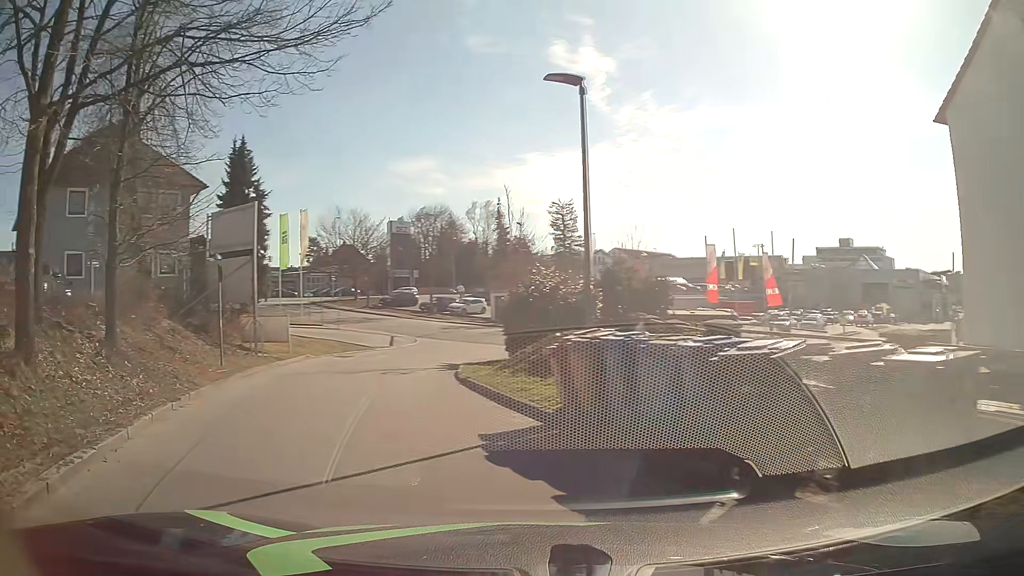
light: Day
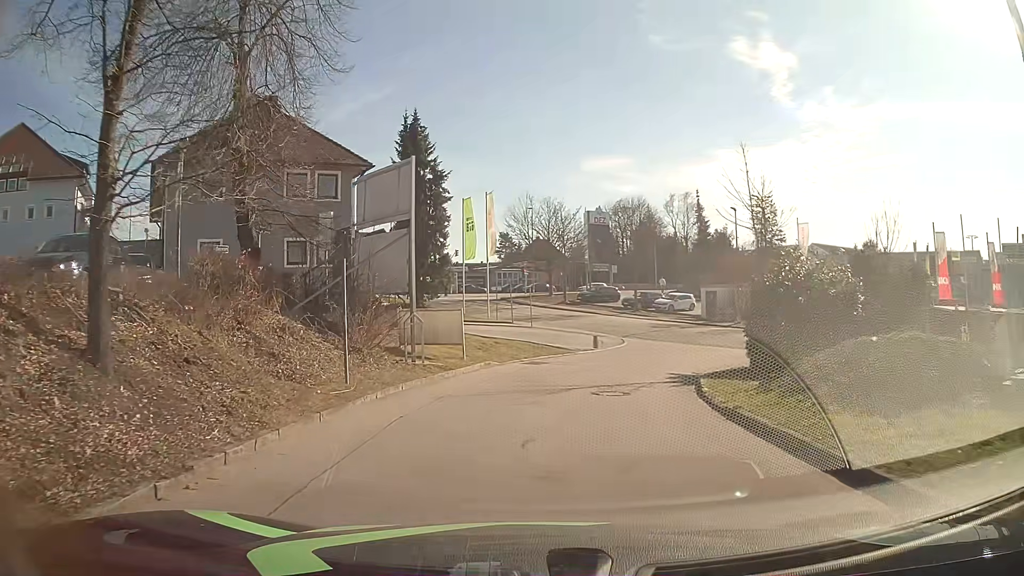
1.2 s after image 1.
(-1.2, +6.0) m; -17°
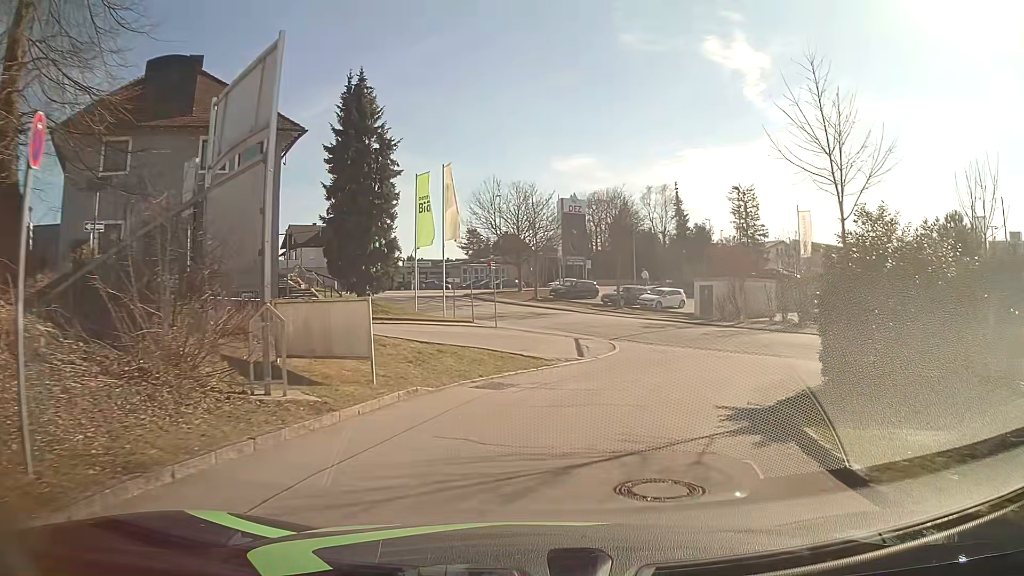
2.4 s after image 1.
(+0.1, +7.7) m; +3°
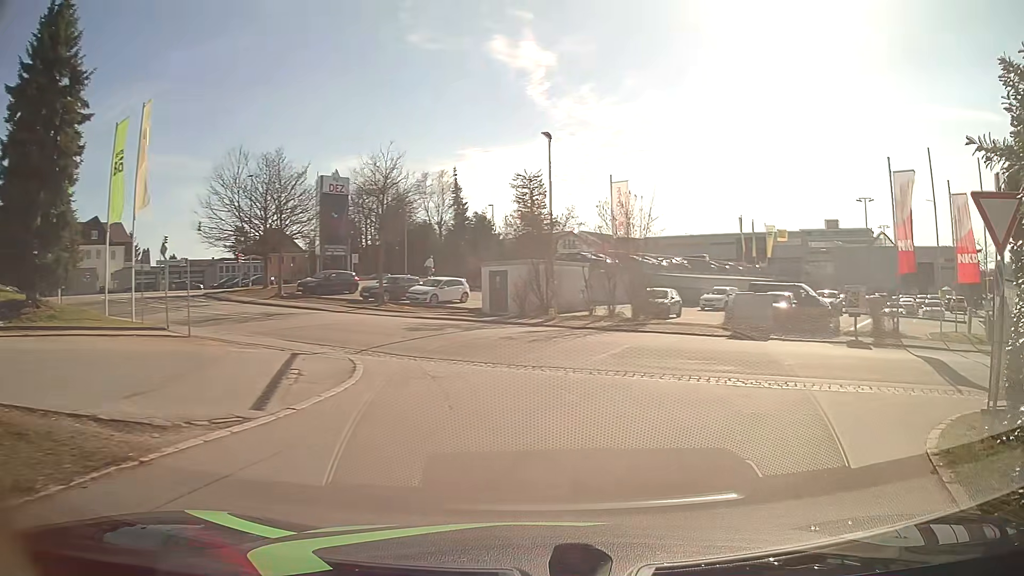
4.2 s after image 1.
(+1.4, +11.3) m; +19°
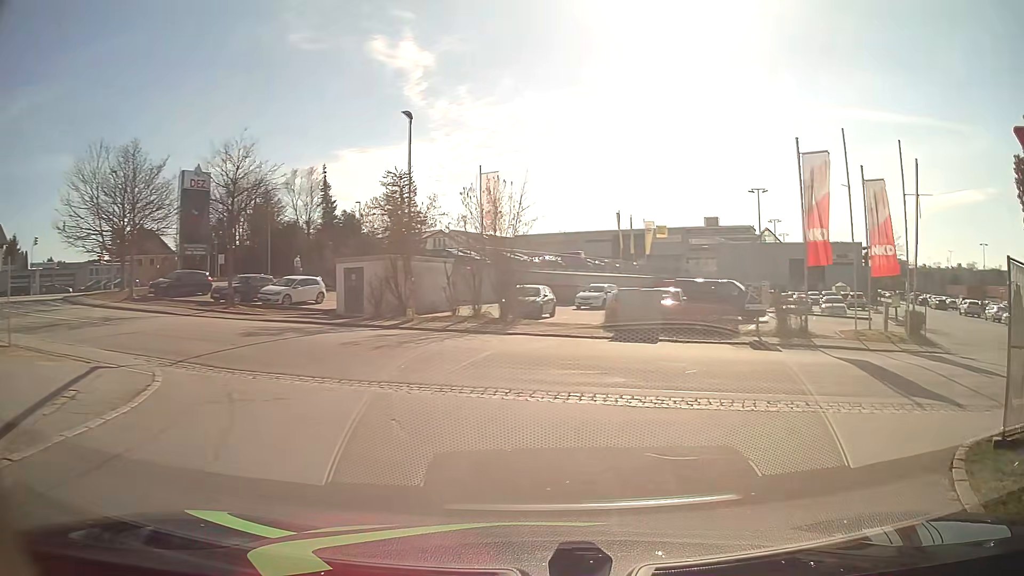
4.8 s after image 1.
(+0.3, +3.1) m; +11°
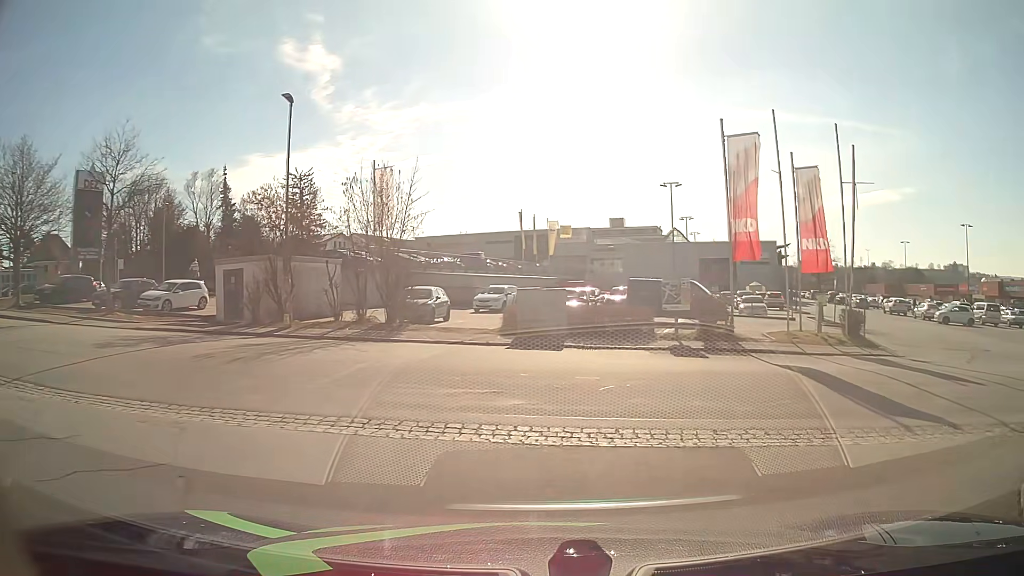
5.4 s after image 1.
(+0.2, +2.6) m; +9°
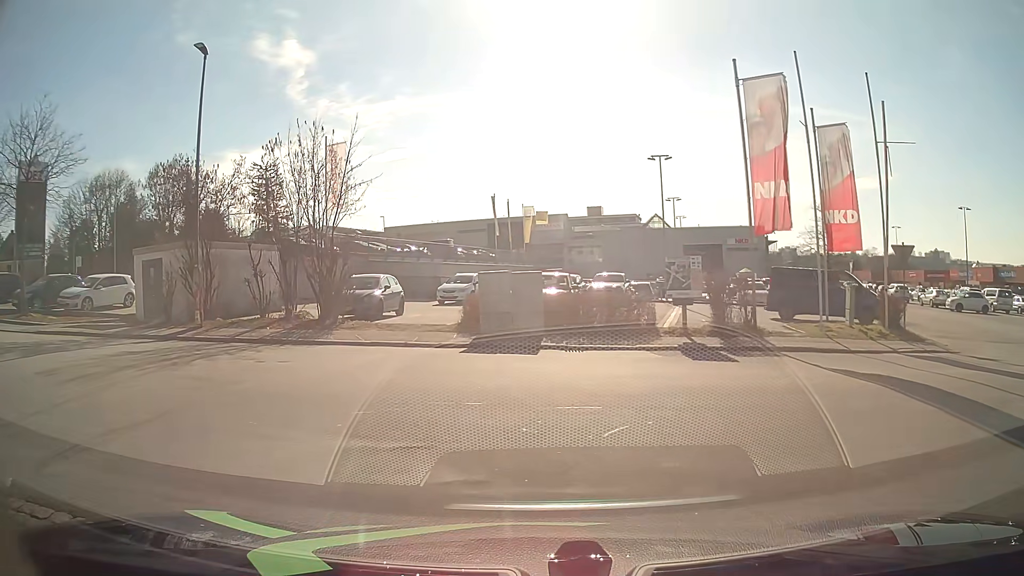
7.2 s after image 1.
(+0.1, +4.4) m; +4°
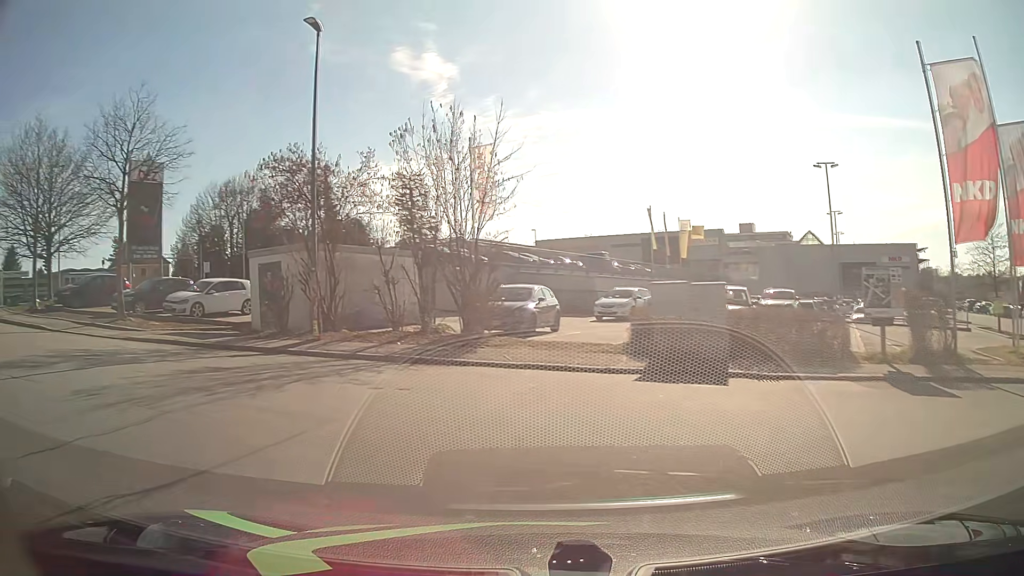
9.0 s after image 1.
(-0.4, +2.9) m; -15°
